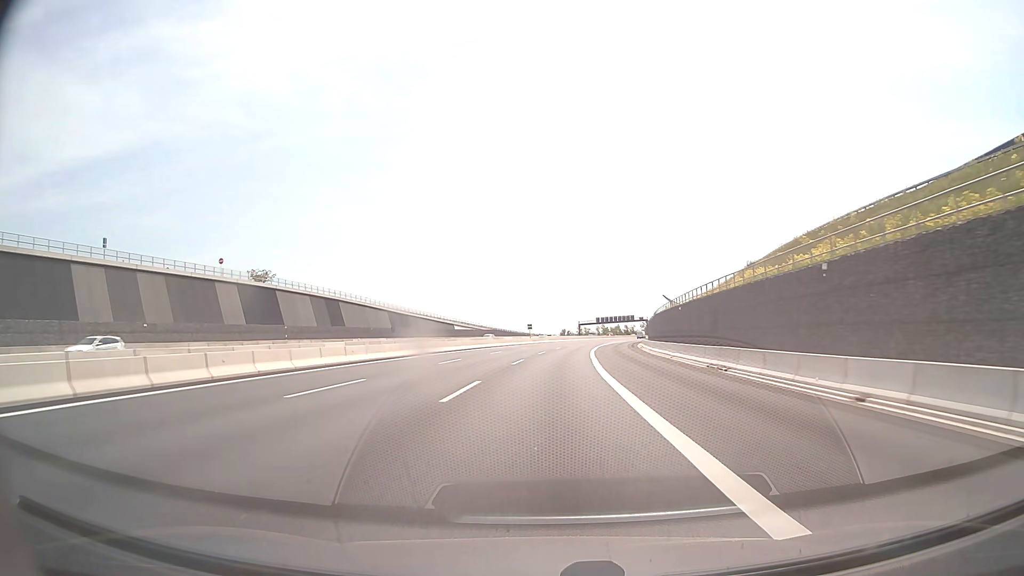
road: motorway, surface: asphalt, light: Day
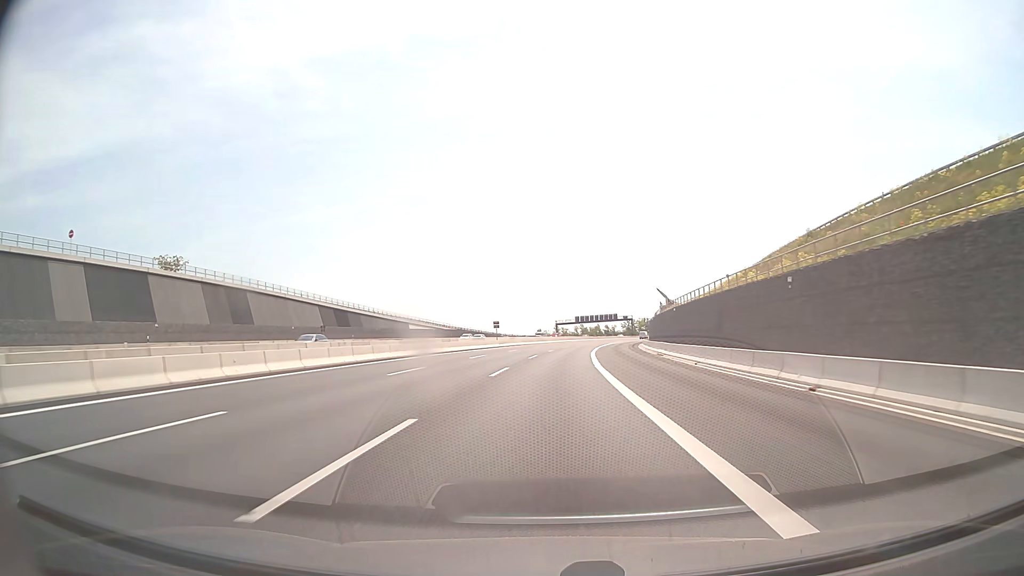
(+0.5, +26.8) m; +2°
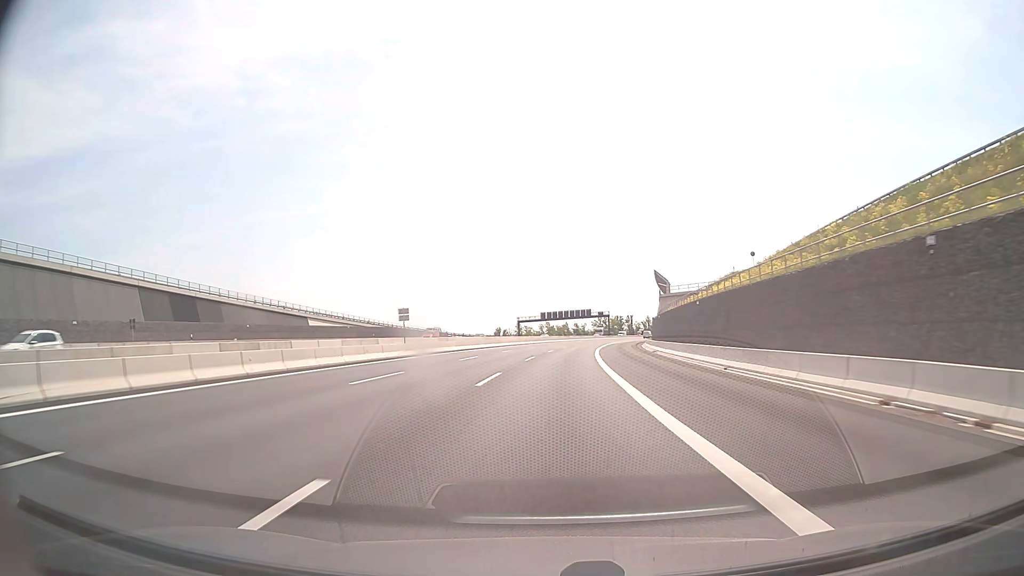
(+1.1, +40.4) m; +3°
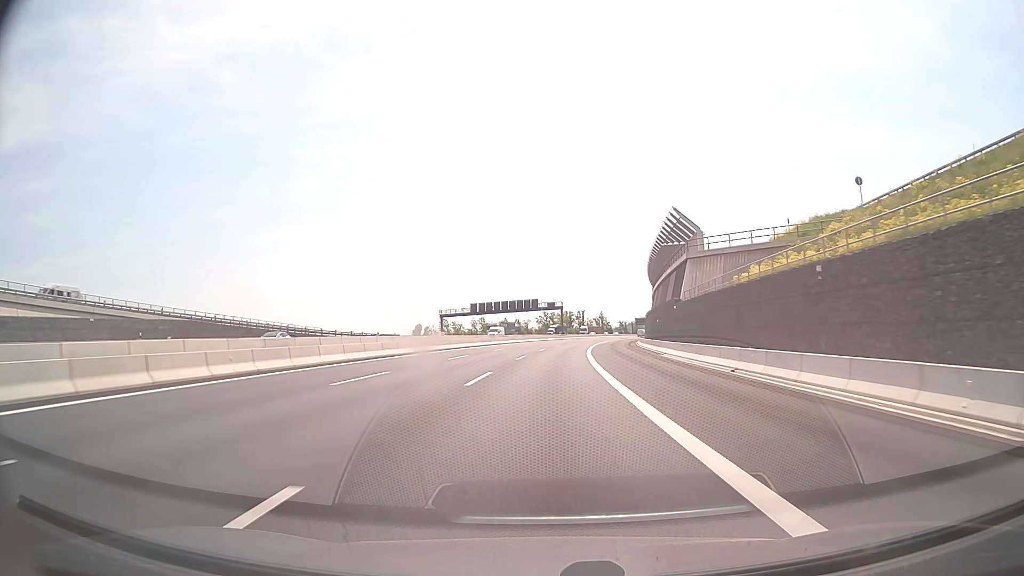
(+2.3, +53.8) m; +5°
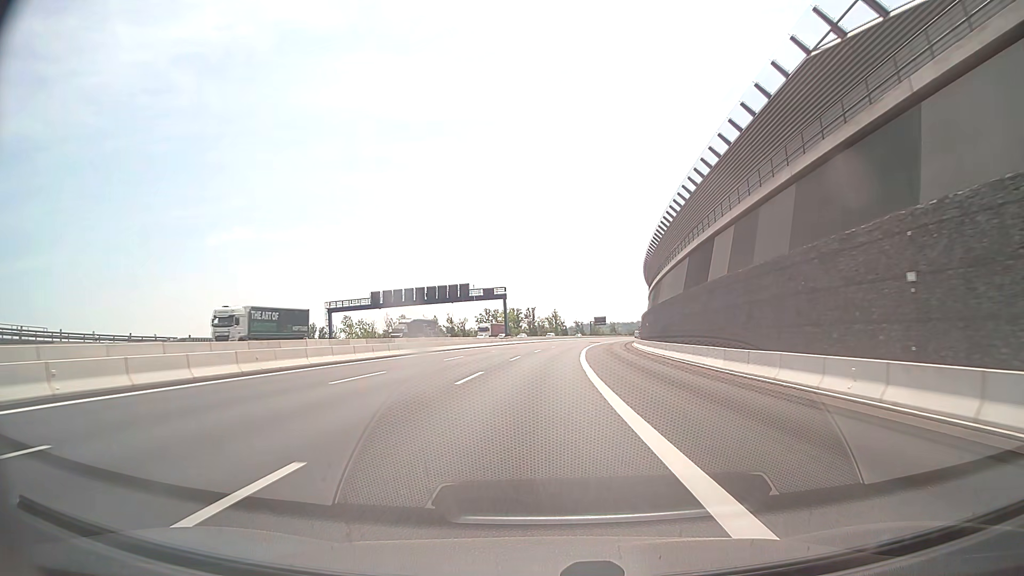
(+2.1, +52.4) m; +4°
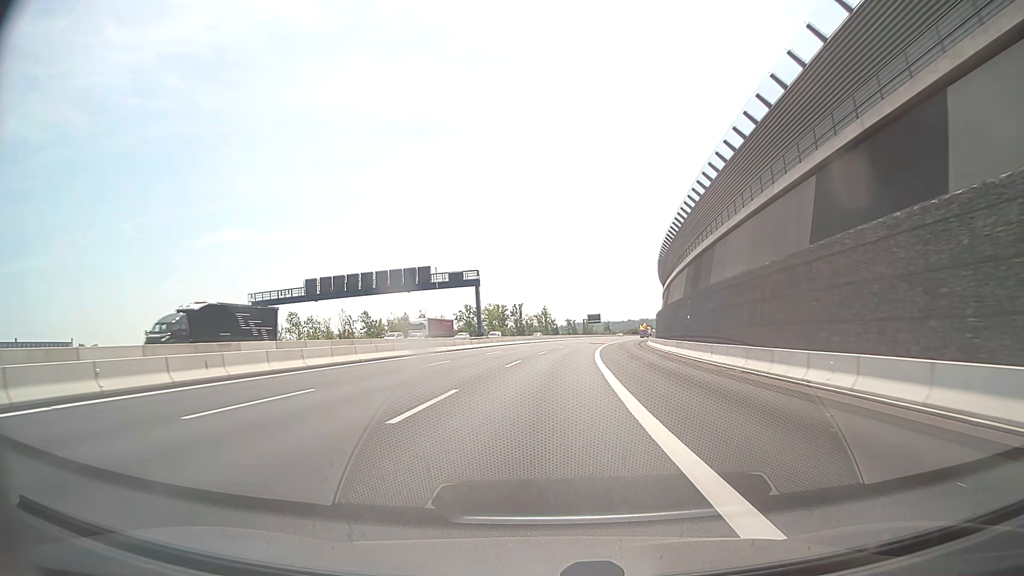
(+0.4, +26.2) m; +1°
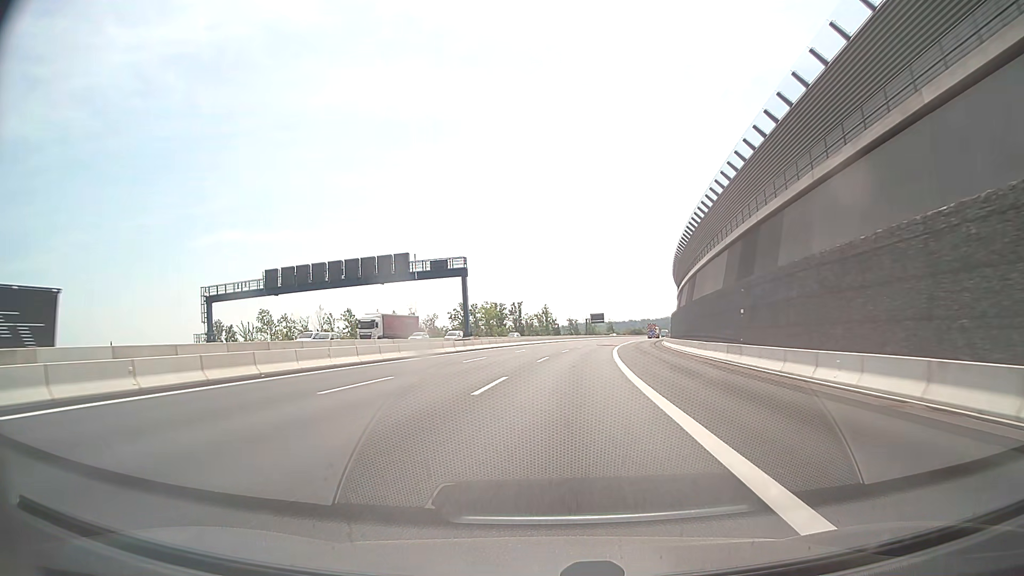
(0.0, +13.0) m; 0°
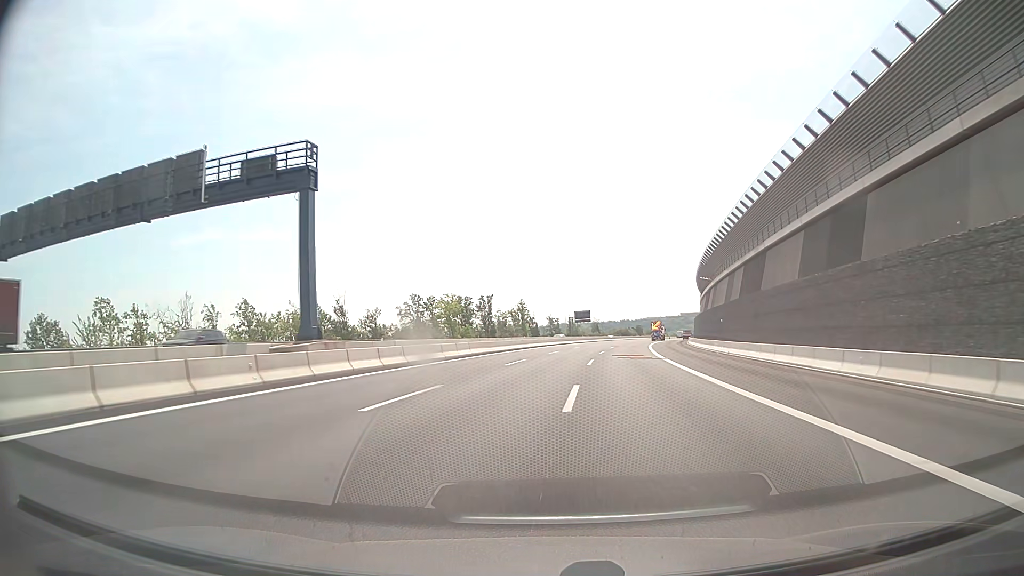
(+0.4, +38.9) m; +1°
(0, +10) (0, +20) (+1, +30) (+2, +40) (+2, +50) (+4, +60) (+5, +70) (+6, +80) (+8, +89) (+10, +99) m
